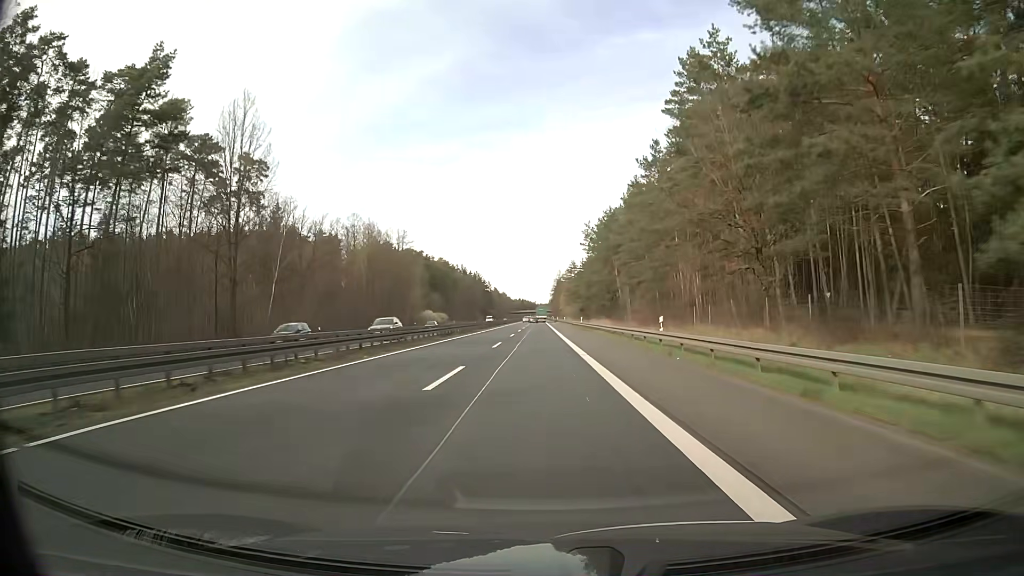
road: trunk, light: Day
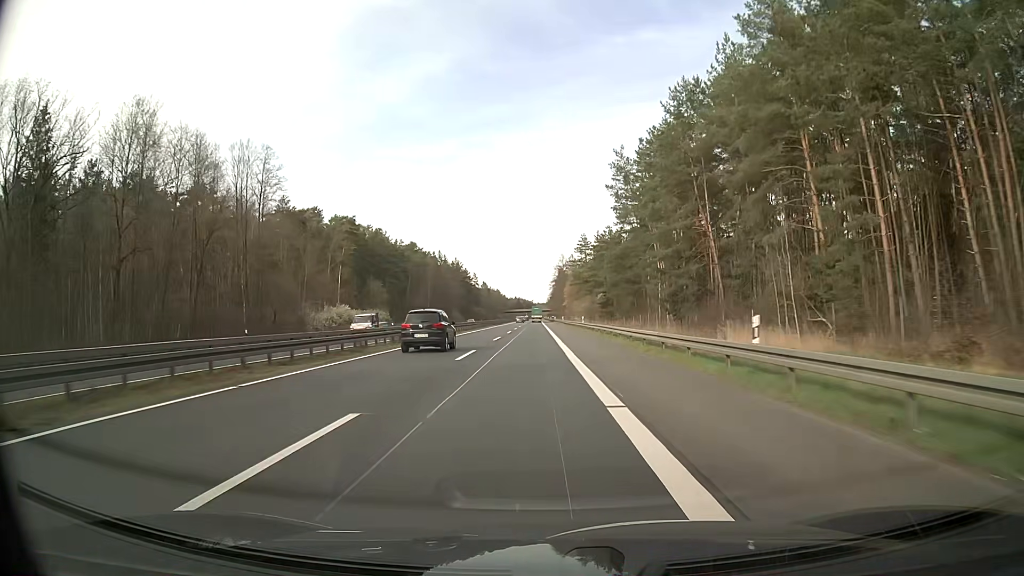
(+0.1, +63.4) m; 0°
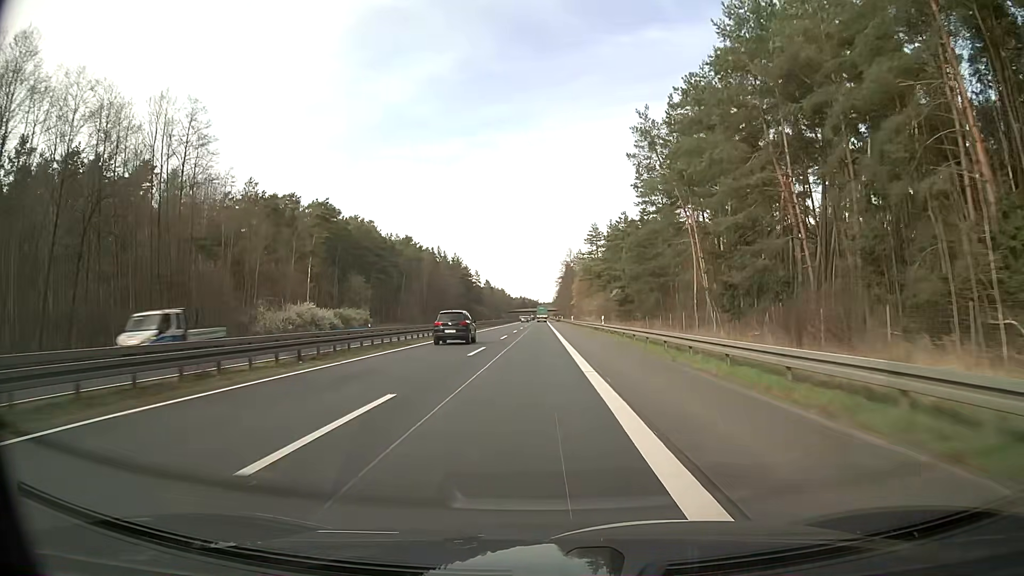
(-0.1, +15.9) m; 0°
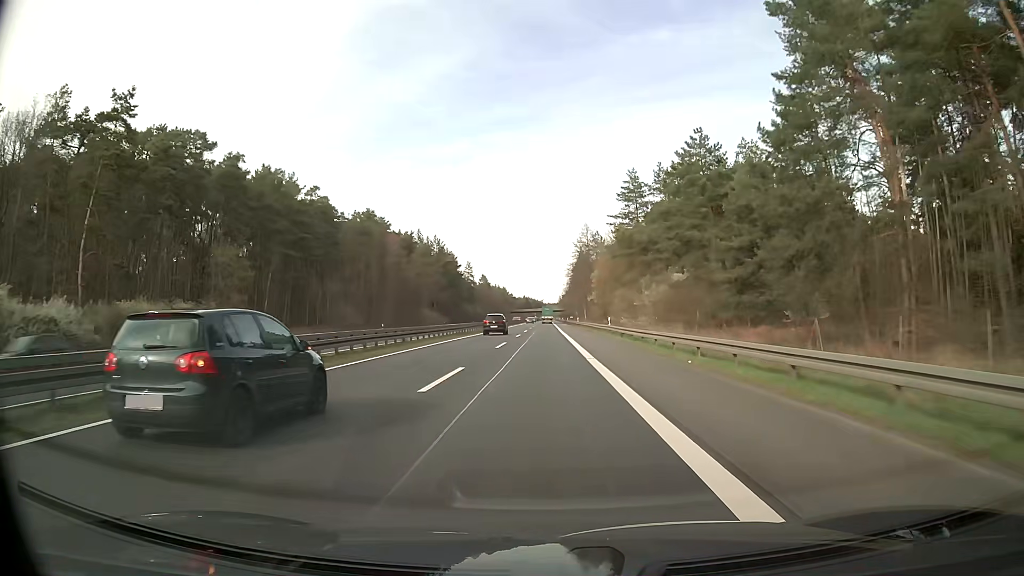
(-0.3, +47.5) m; 0°
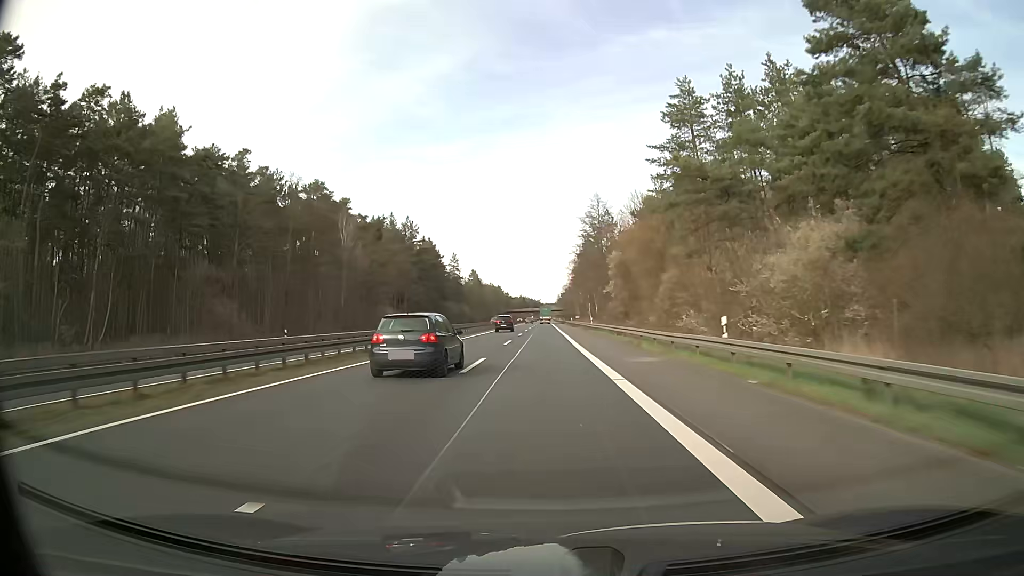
(0.0, +31.7) m; 0°
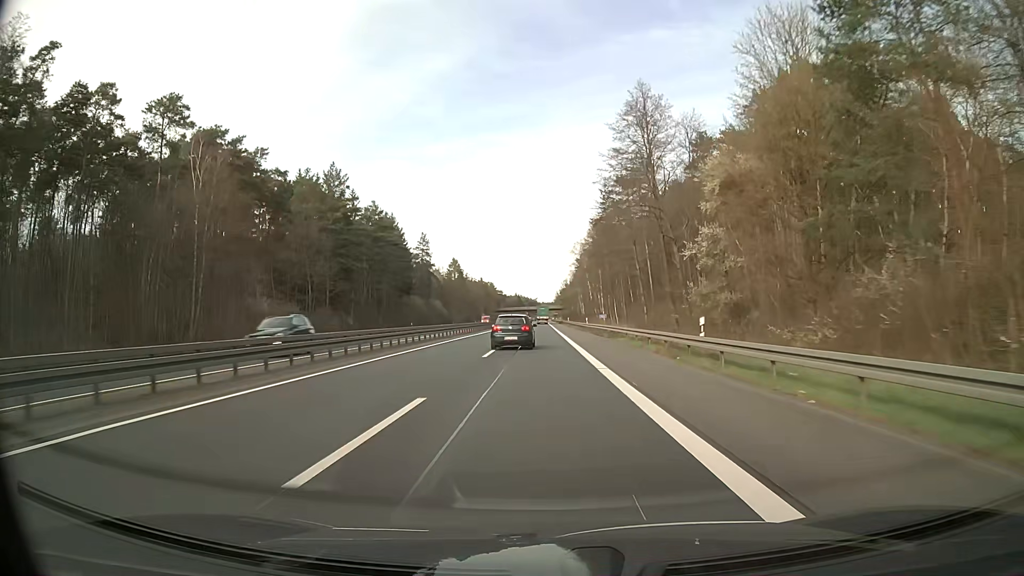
(+0.1, +47.5) m; 0°
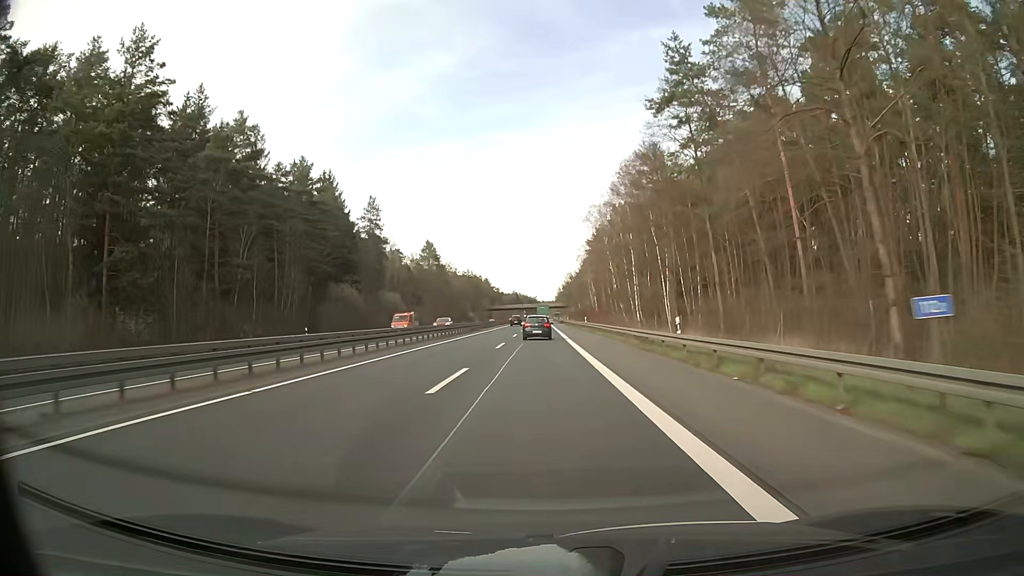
(+0.1, +47.5) m; 0°
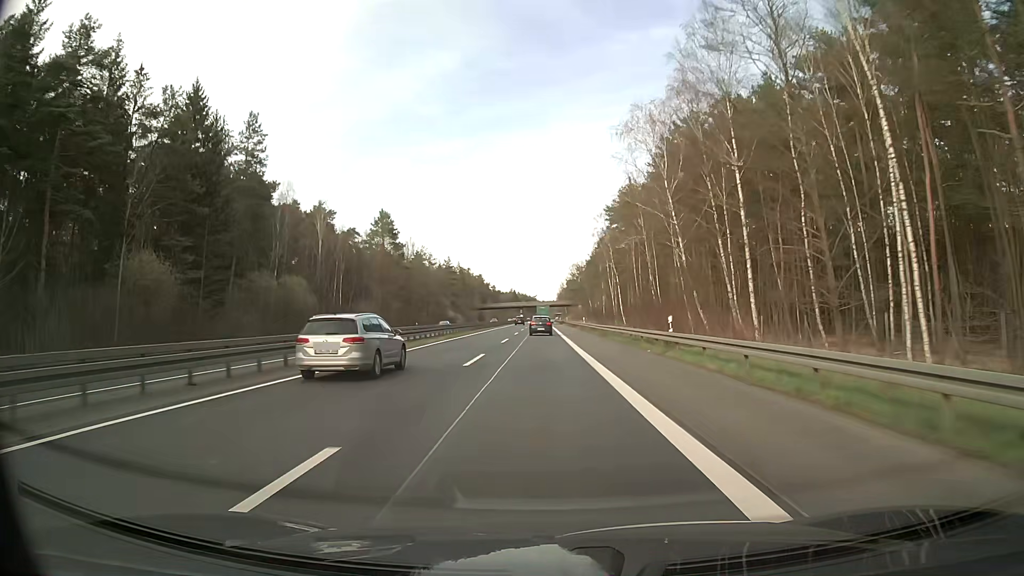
(+0.1, +47.5) m; 0°
(0, +10) (0, +20) (0, +30) (0, +40) (0, +50) (0, +60) (0, +70) (0, +80) (0, +90) (0, +100) m
